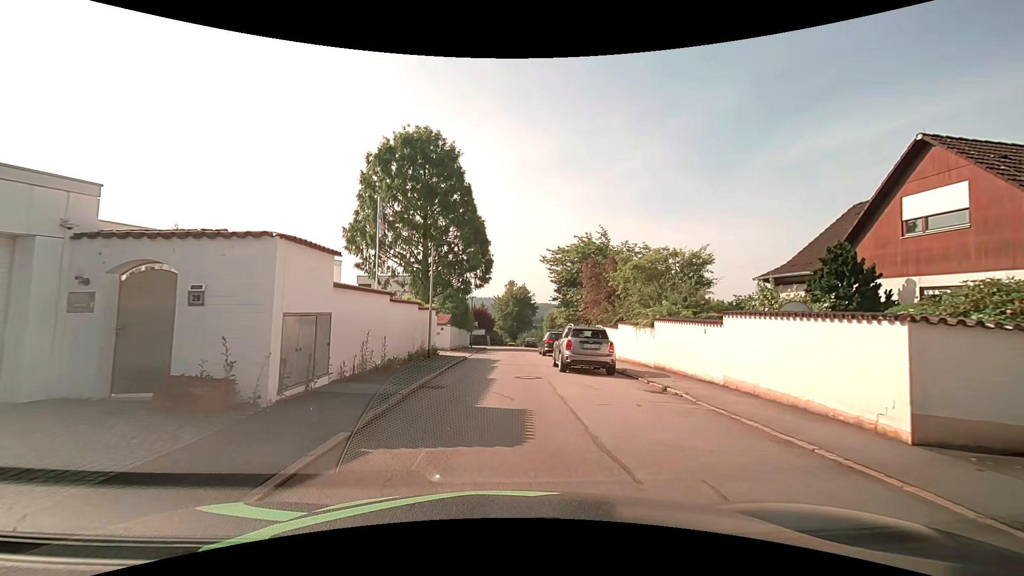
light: Day
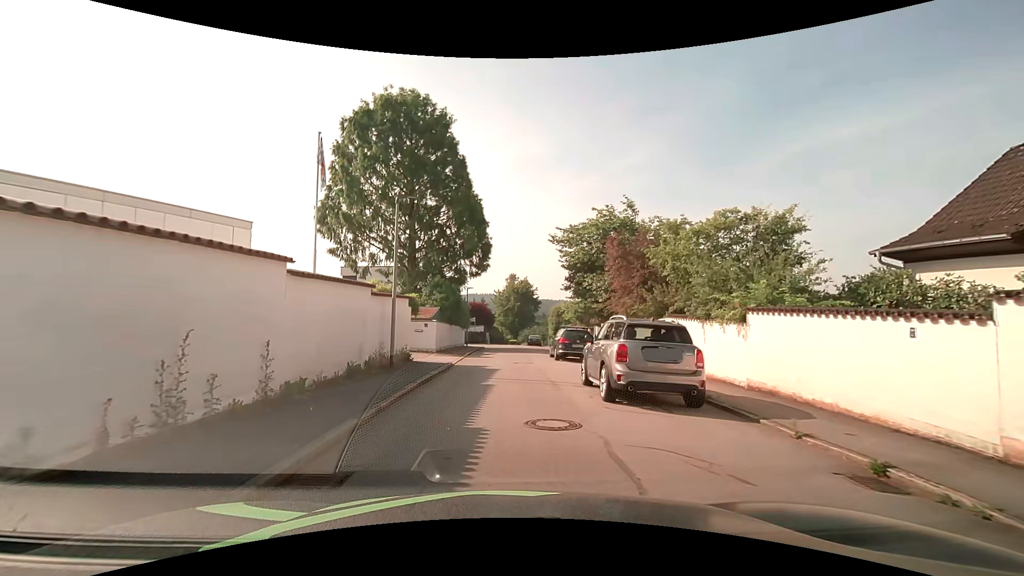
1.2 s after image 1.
(0.0, +7.3) m; 0°
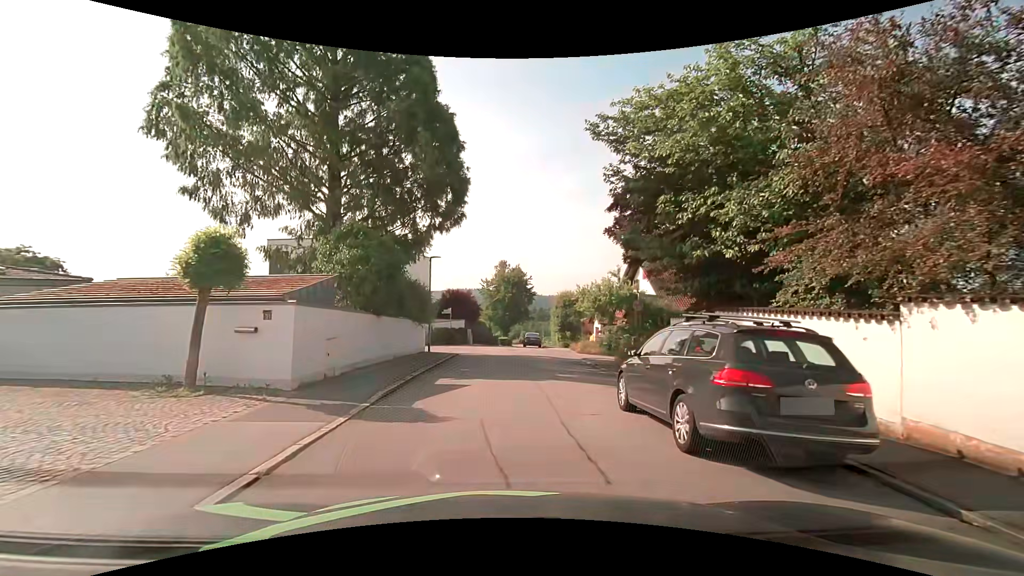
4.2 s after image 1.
(0.0, +17.1) m; 0°
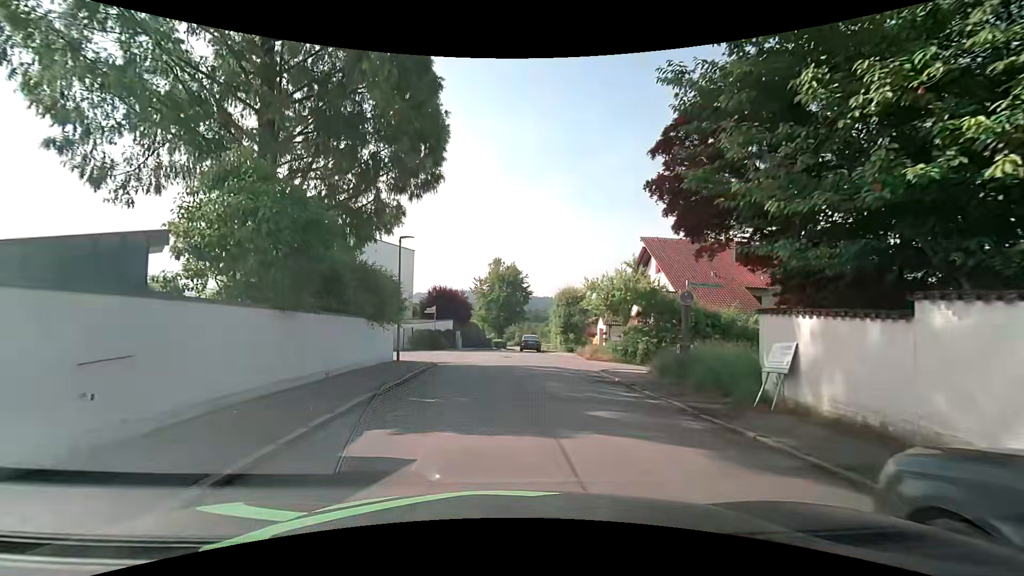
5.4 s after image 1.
(+0.1, +6.4) m; +1°
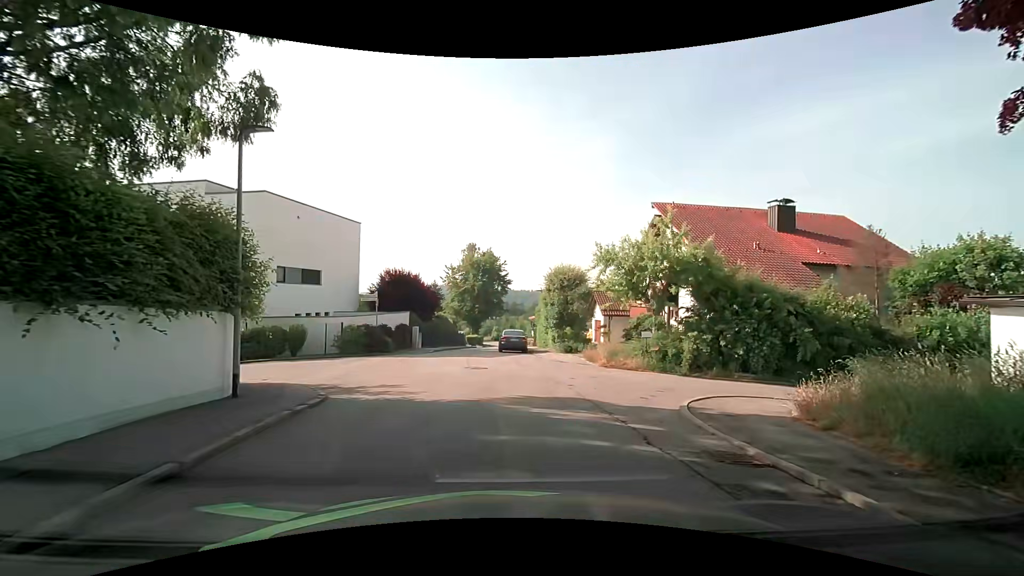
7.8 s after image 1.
(+0.1, +10.8) m; +3°
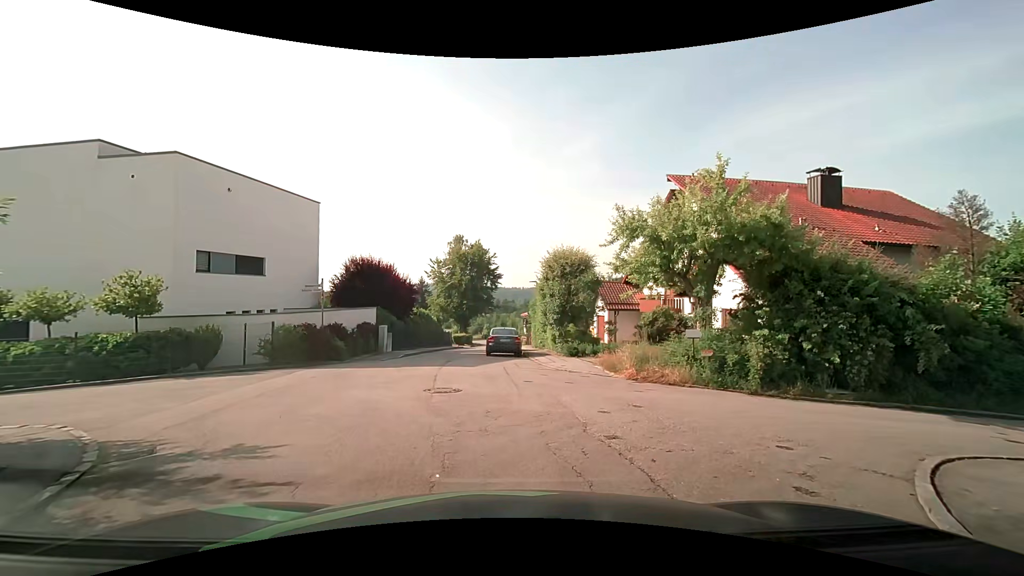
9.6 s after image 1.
(+0.1, +6.0) m; +3°
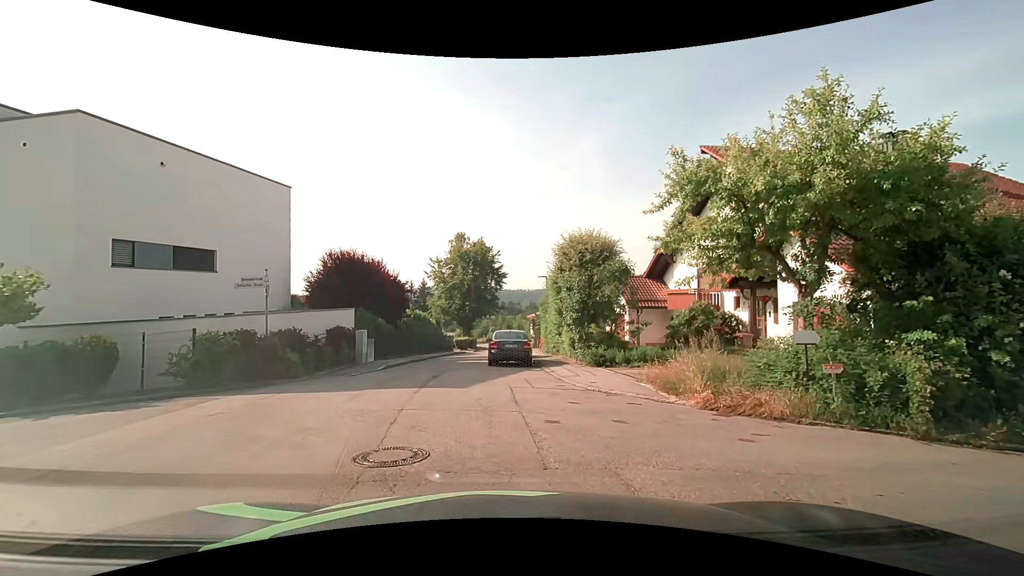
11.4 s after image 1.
(-0.2, +5.0) m; -2°
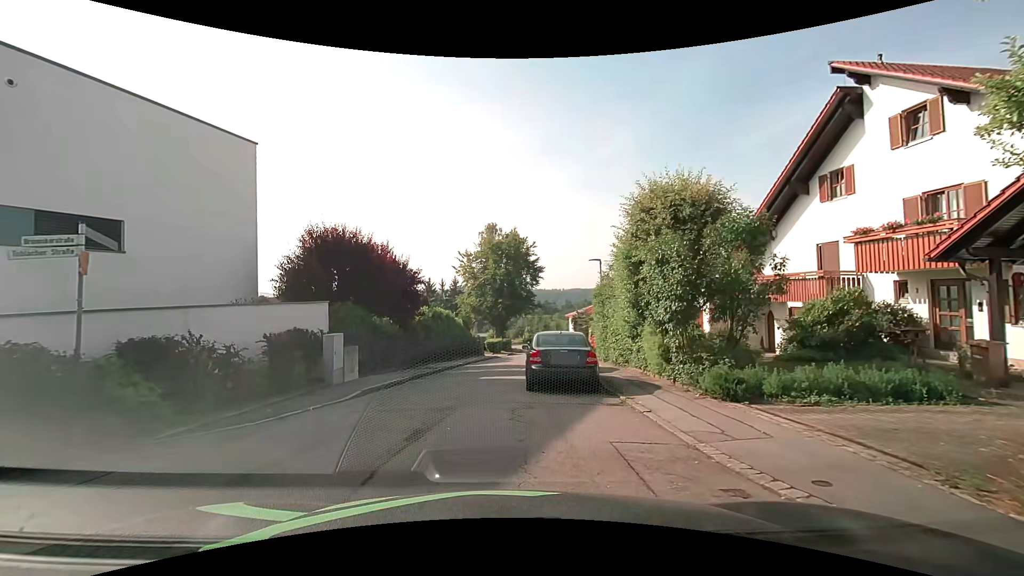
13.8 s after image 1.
(-0.2, +7.8) m; -4°
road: residential
(-1, +10) (-2, +20) (0, +30) (+2, +39) (+4, +49) (+5, +59) (+6, +69) (+6, +79) (+6, +89) (+5, +99) m
